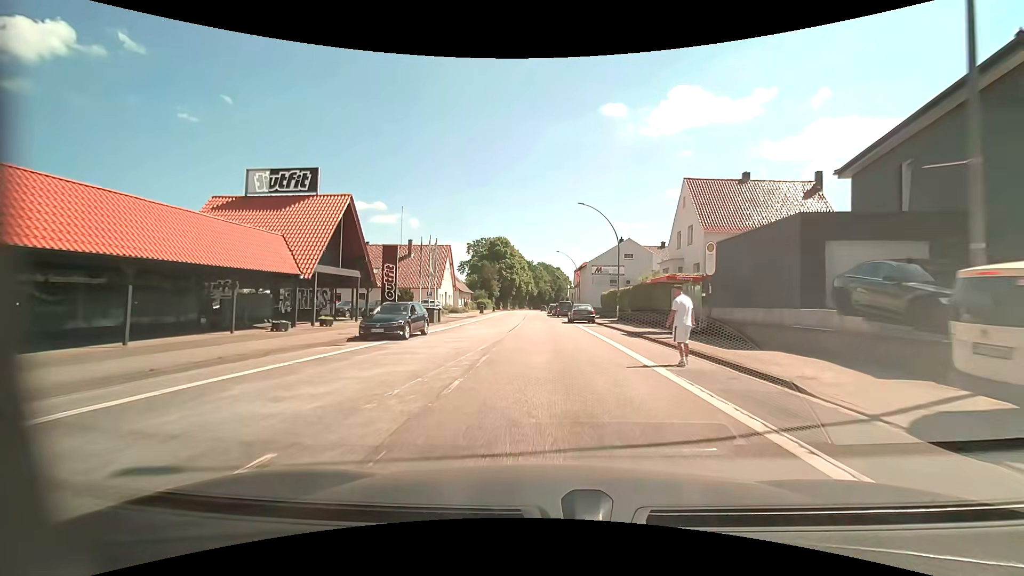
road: primary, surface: asphalt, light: Day
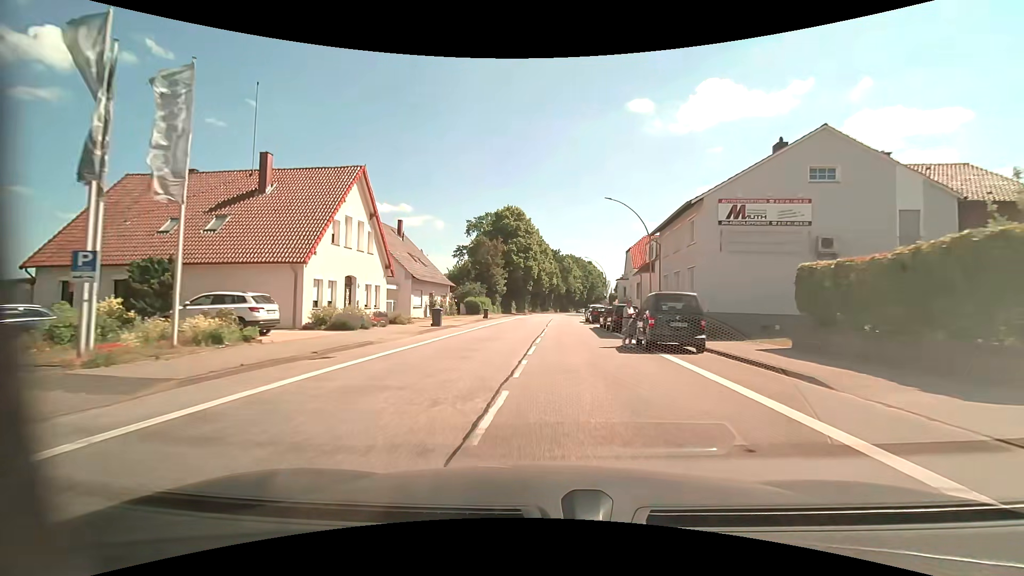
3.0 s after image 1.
(-0.7, +39.7) m; -3°
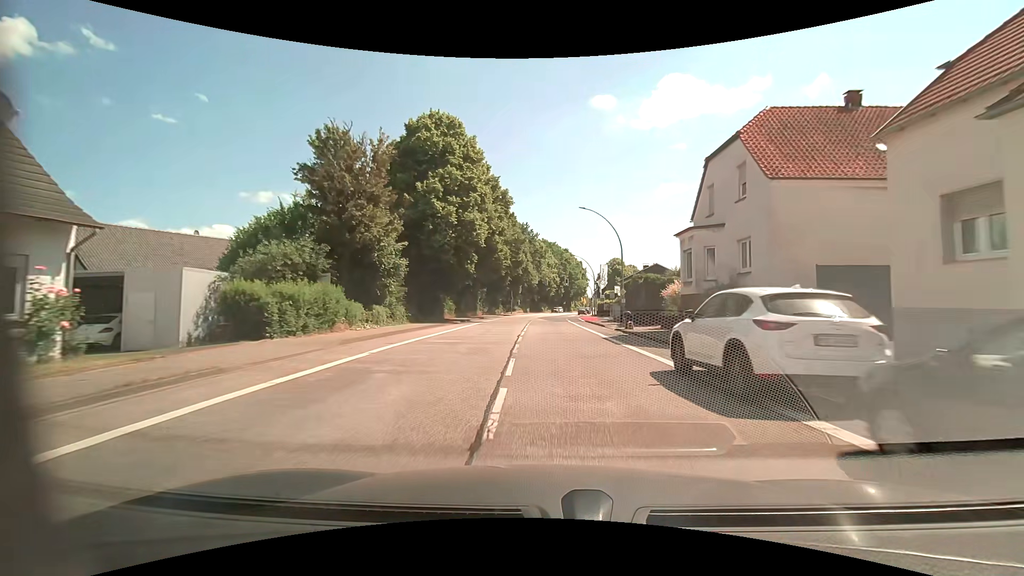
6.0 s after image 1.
(+0.8, +40.4) m; +4°
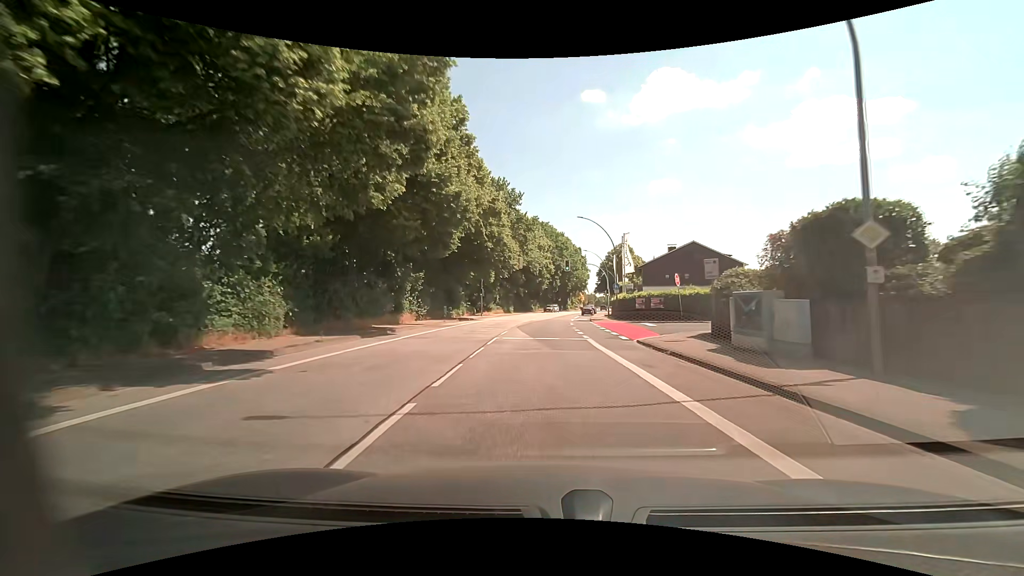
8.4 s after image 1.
(+0.4, +32.8) m; +1°
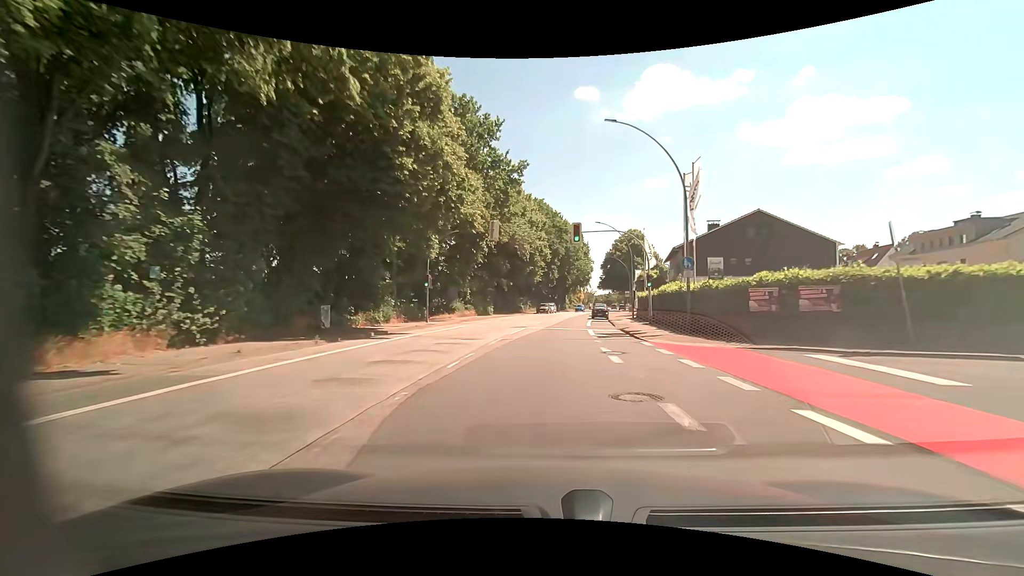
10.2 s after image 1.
(0.0, +24.9) m; 0°
(0, +10) (0, +20) (+1, +30) (+2, +40) (+3, +50) (+4, +60) (+5, +70) (+7, +80) (+9, +89) (+11, +99) m
